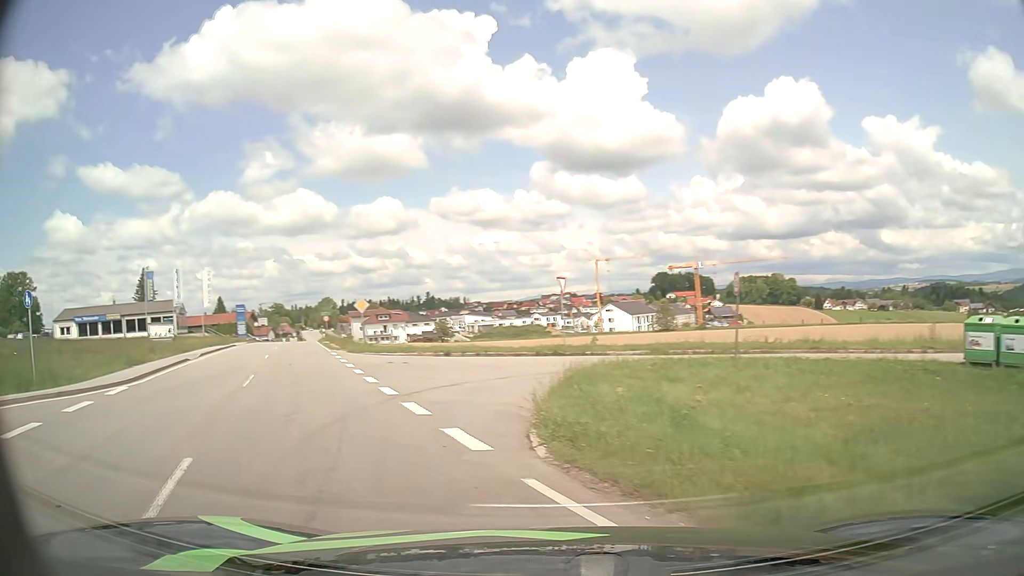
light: Day
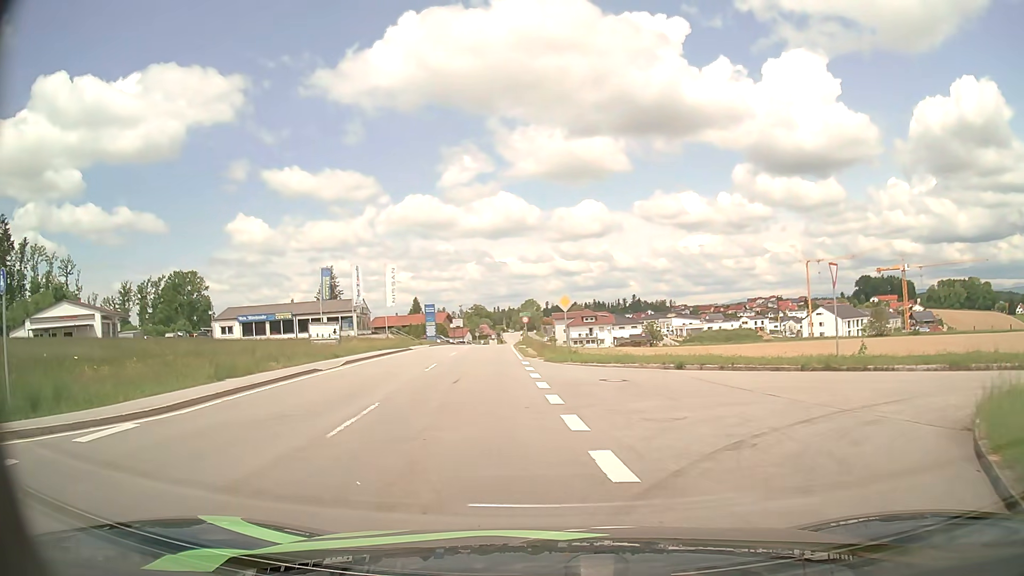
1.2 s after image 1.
(-1.7, +7.5) m; -20°
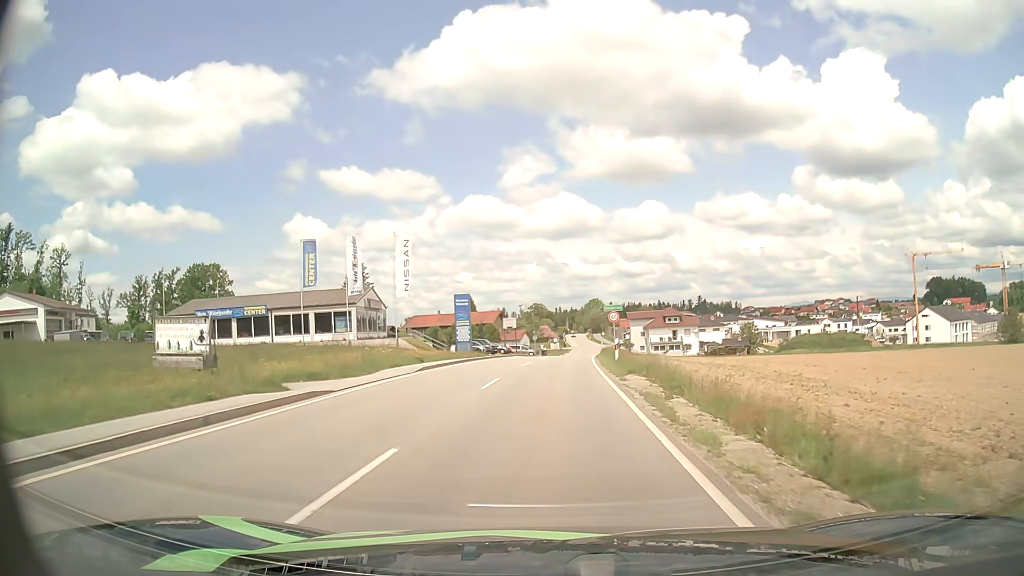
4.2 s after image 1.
(-2.2, +28.9) m; -5°
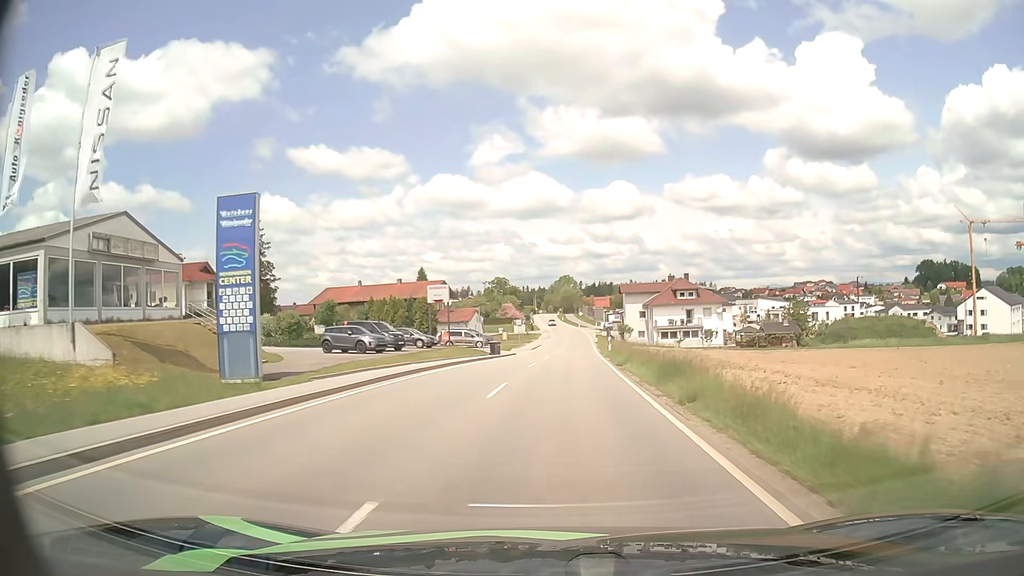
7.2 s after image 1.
(+0.7, +38.9) m; +3°
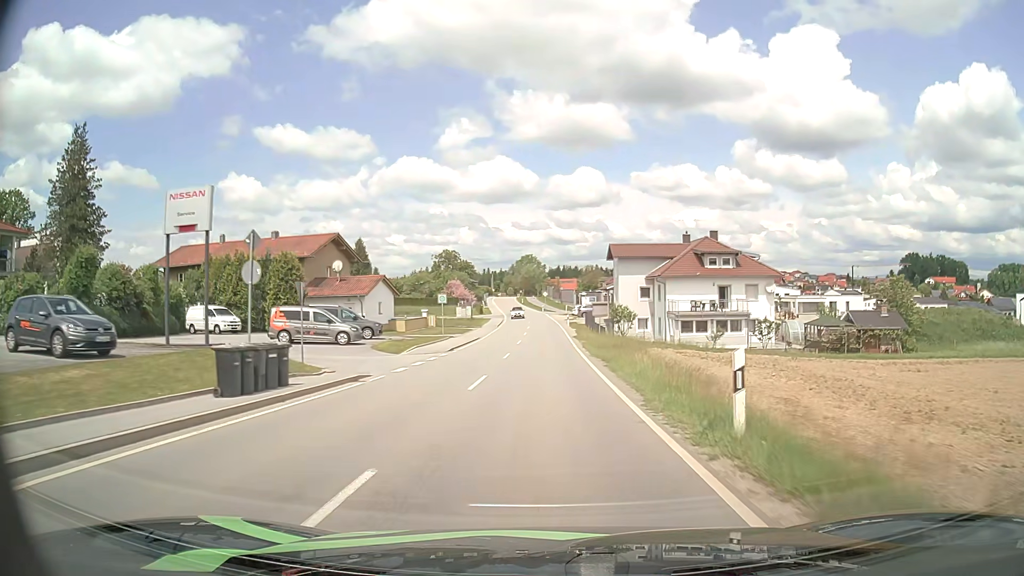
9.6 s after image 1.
(+1.1, +34.8) m; +3°
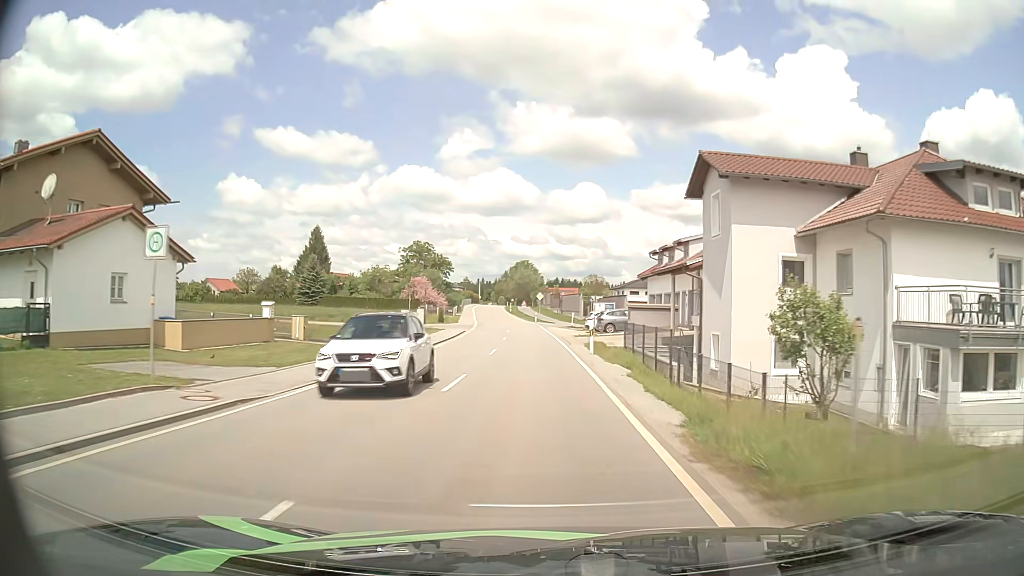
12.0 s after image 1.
(+0.2, +37.4) m; 0°
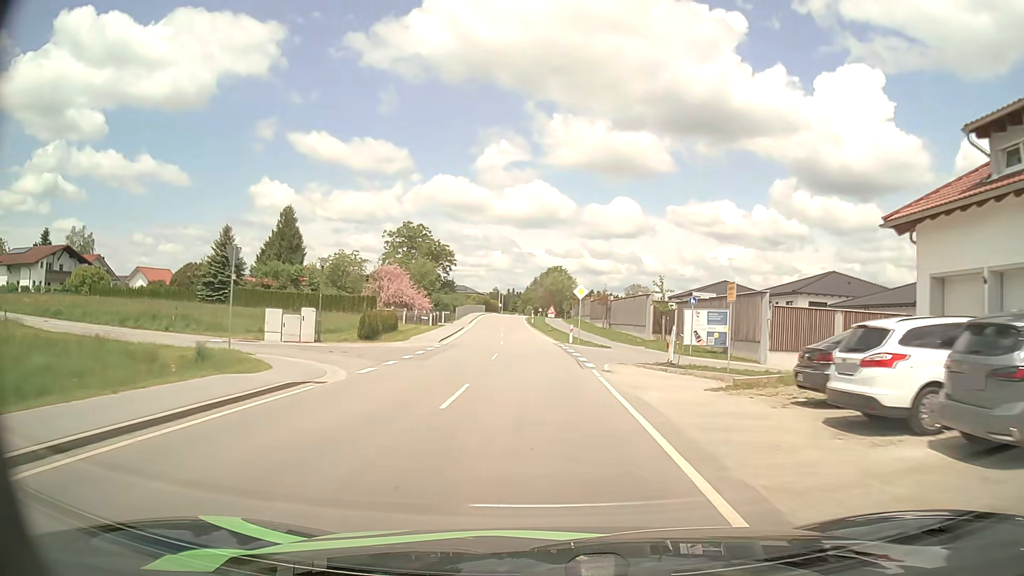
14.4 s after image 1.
(-0.7, +38.8) m; -3°
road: tertiary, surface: asphalt
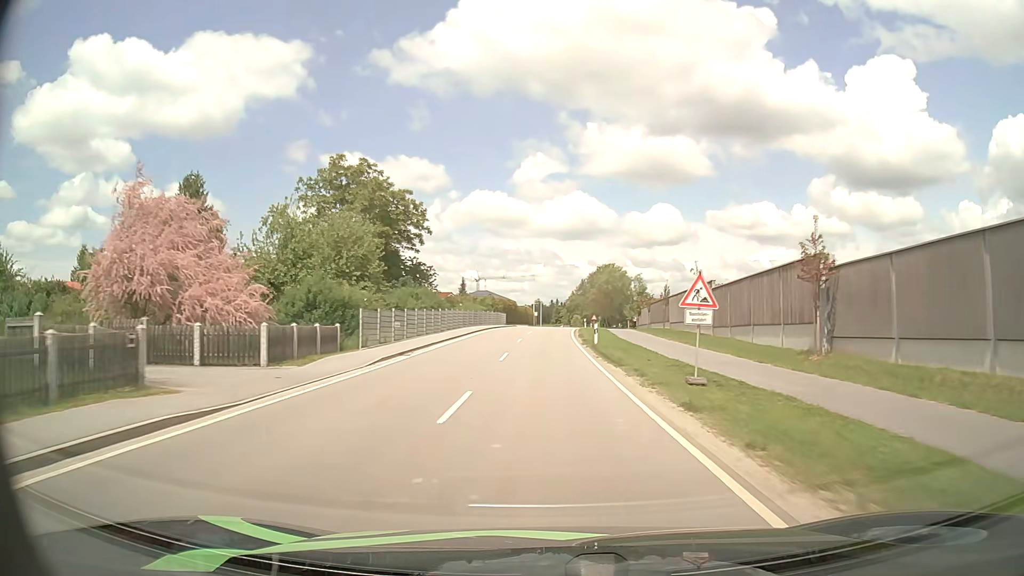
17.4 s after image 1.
(-1.8, +49.7) m; -4°
(0, +10) (0, +20) (0, +30) (0, +40) (0, +50) (+1, +60) (+1, +70) (+2, +80) (+3, +90) (+3, +100) m
